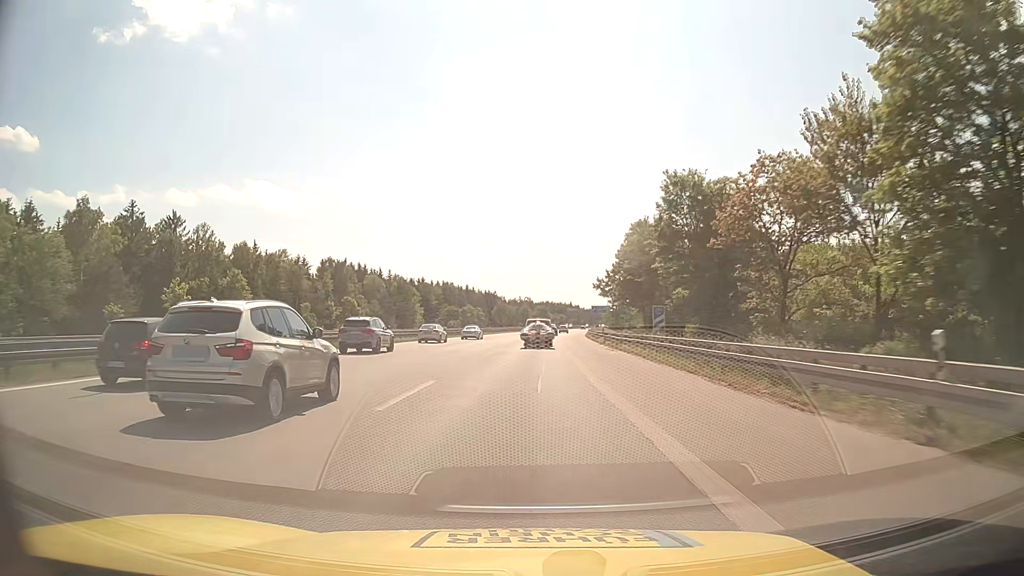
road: motorway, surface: asphalt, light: Day
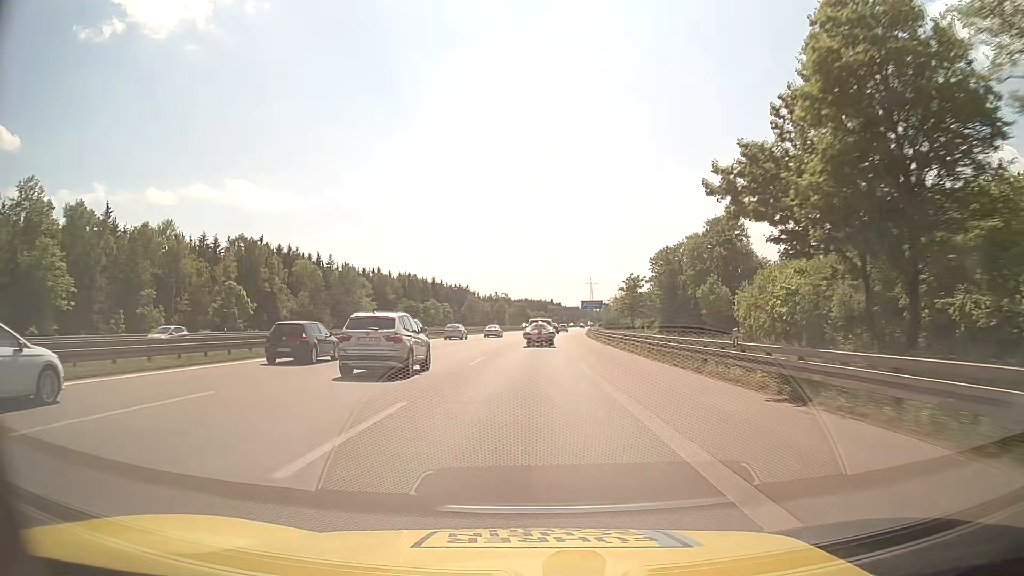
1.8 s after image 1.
(+0.7, +41.1) m; +2°
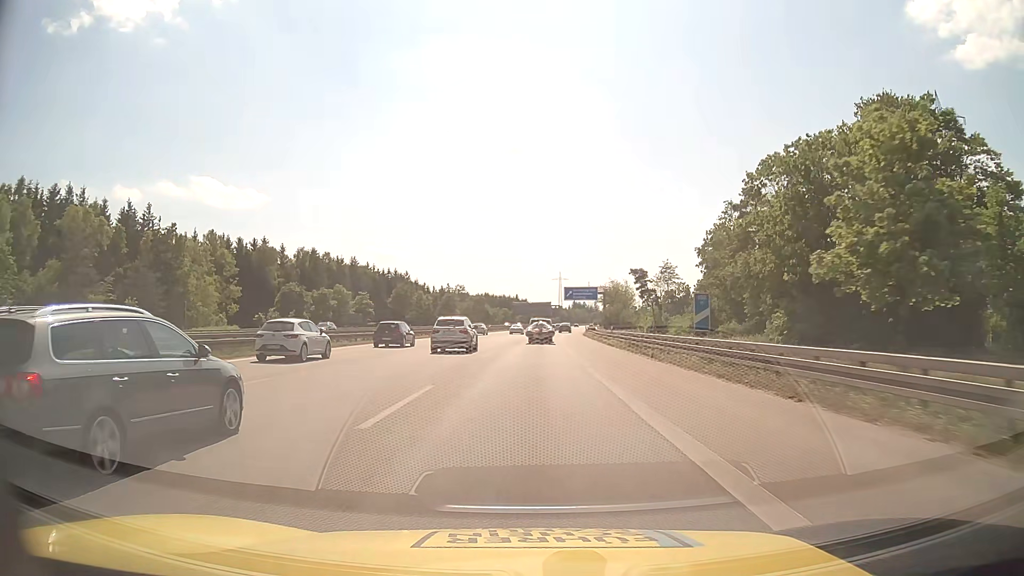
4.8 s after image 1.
(+1.7, +69.2) m; +3°
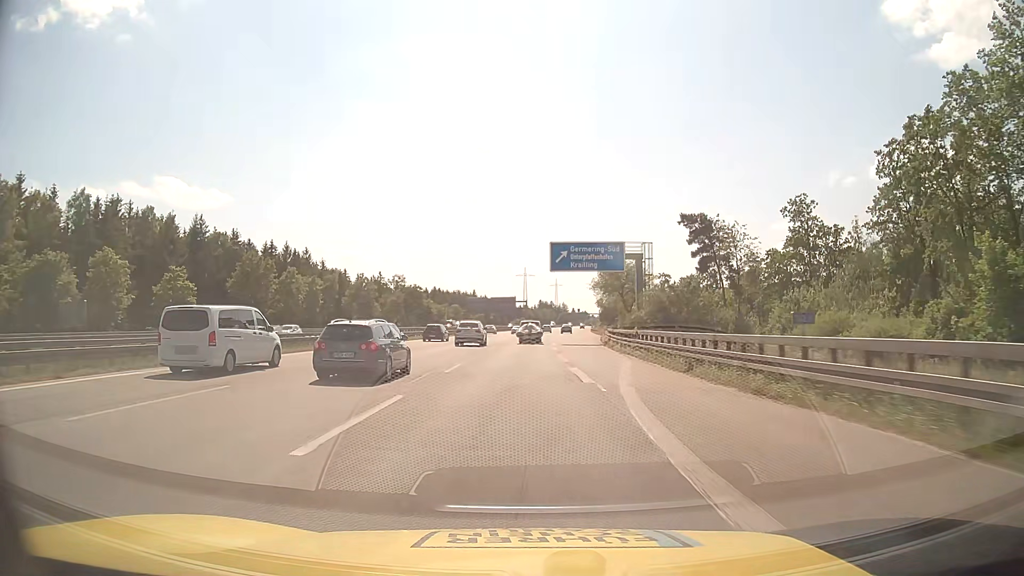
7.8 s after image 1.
(+1.9, +70.1) m; +3°
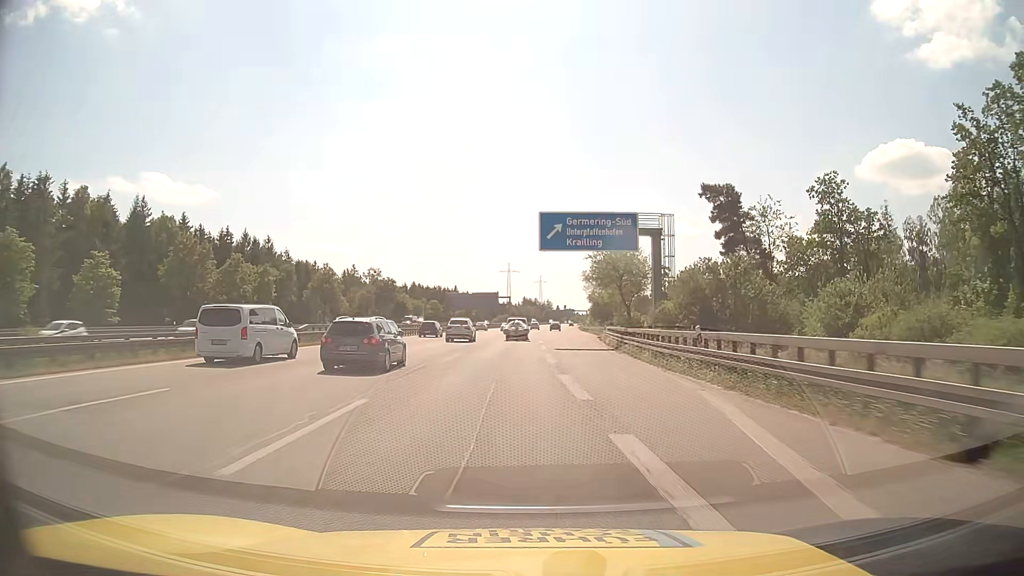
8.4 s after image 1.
(+0.2, +14.1) m; +1°
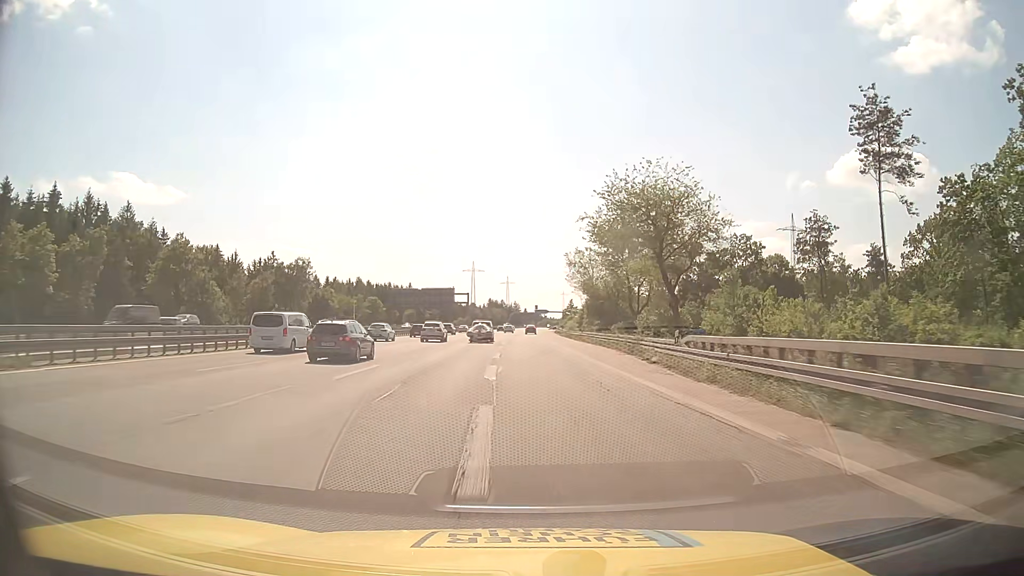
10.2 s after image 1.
(+1.3, +43.2) m; +3°
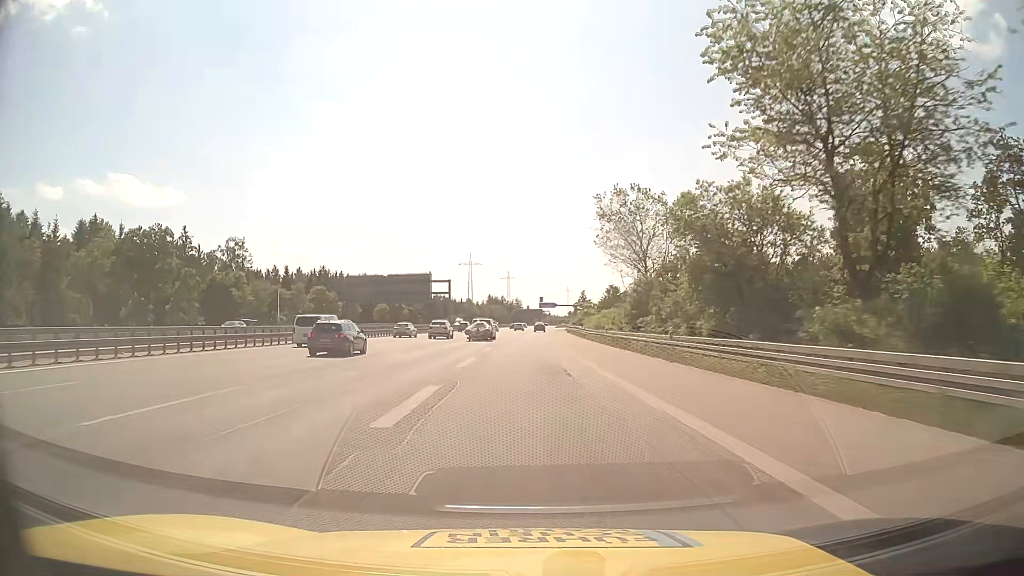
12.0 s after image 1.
(+0.5, +45.6) m; 0°
